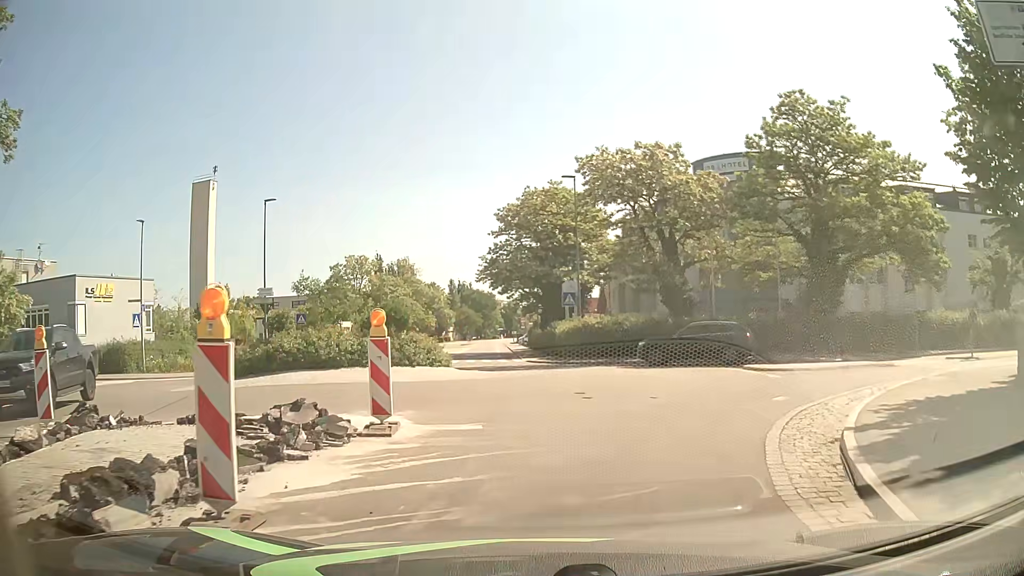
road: tertiary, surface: asphalt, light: Day
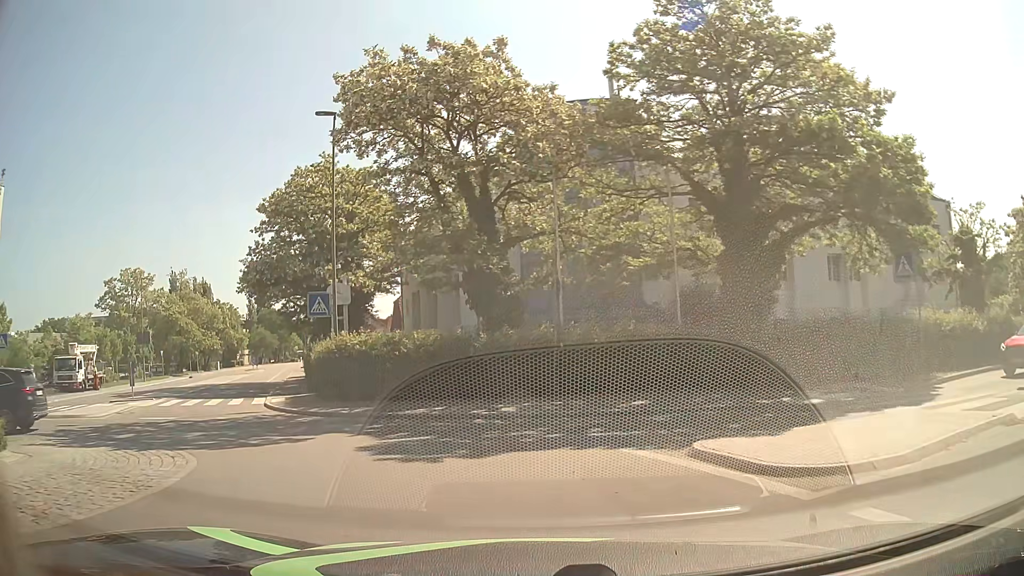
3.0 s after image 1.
(+2.2, +14.1) m; +16°
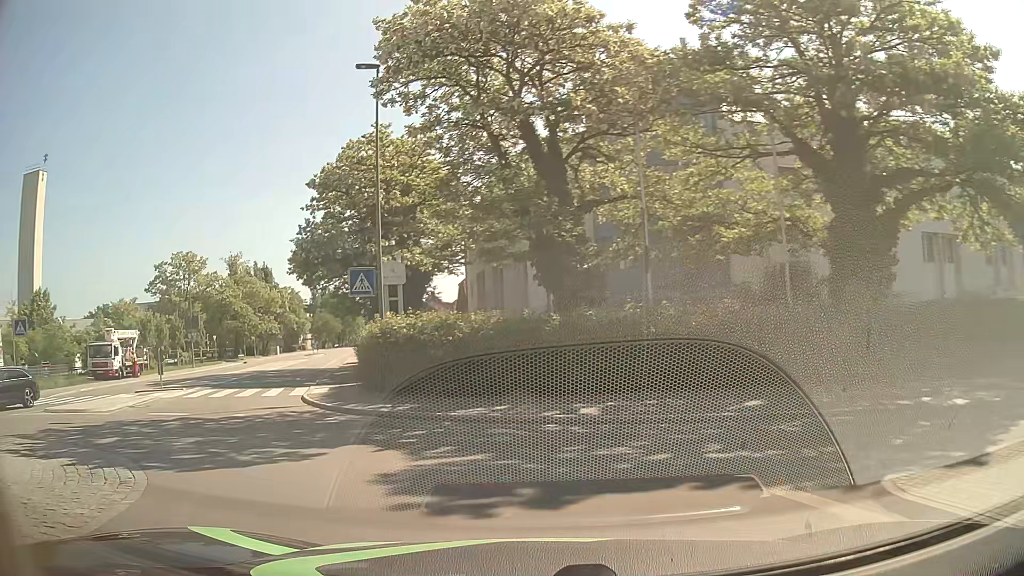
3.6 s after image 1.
(-0.1, +3.3) m; -6°
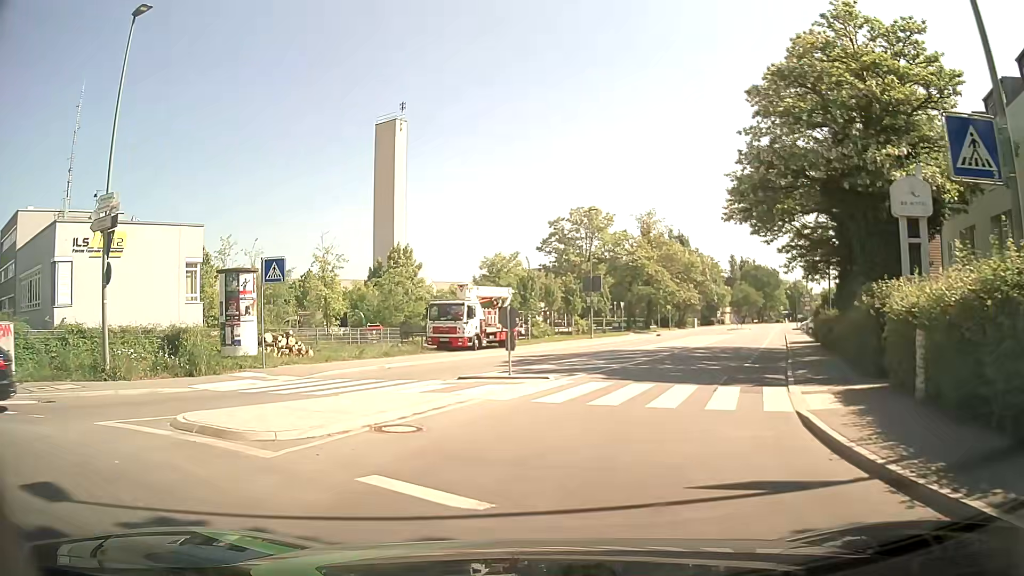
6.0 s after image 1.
(-4.7, +11.7) m; -36°
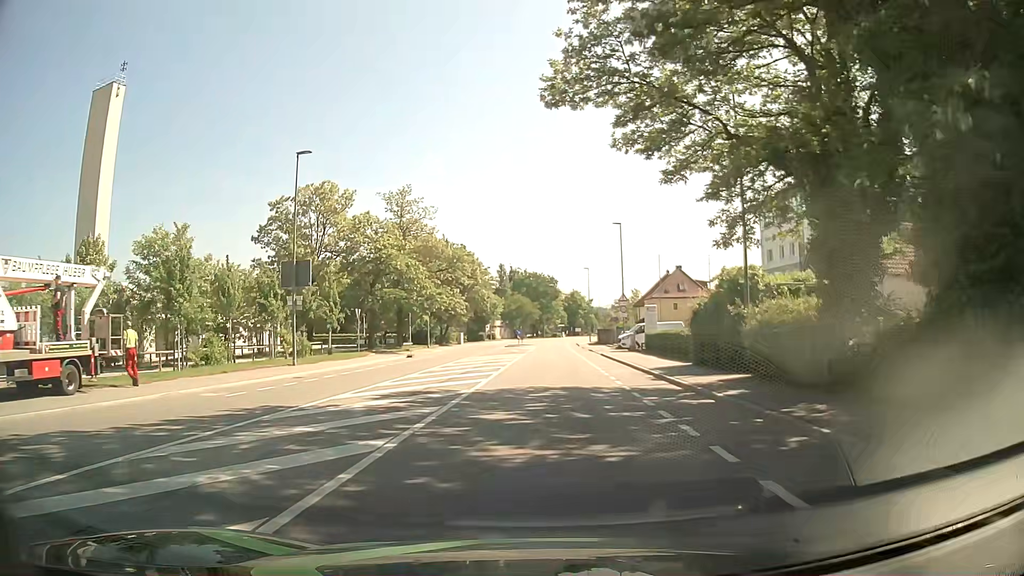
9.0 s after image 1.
(+4.5, +21.7) m; +20°
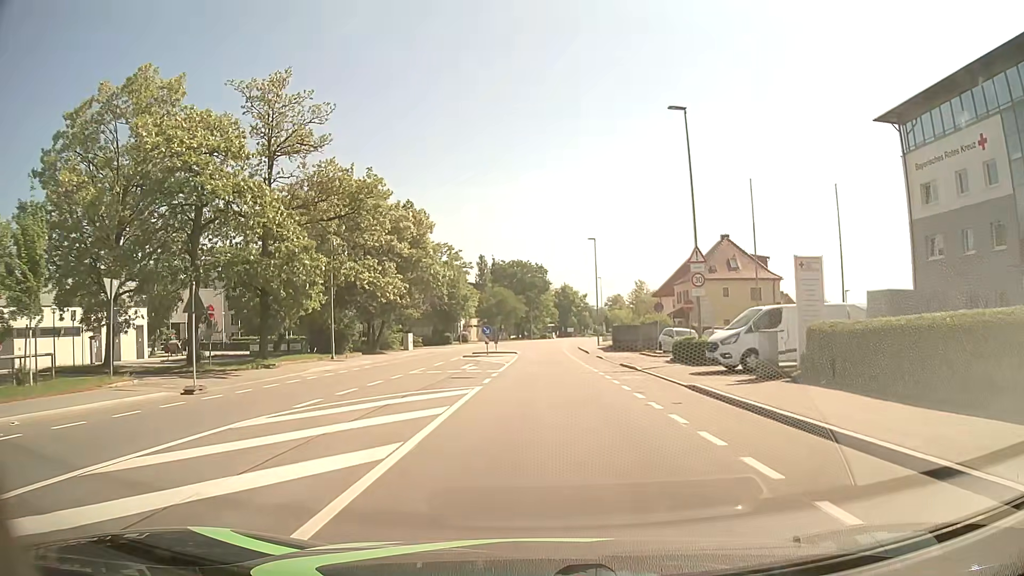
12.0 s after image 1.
(+0.5, +29.3) m; +2°
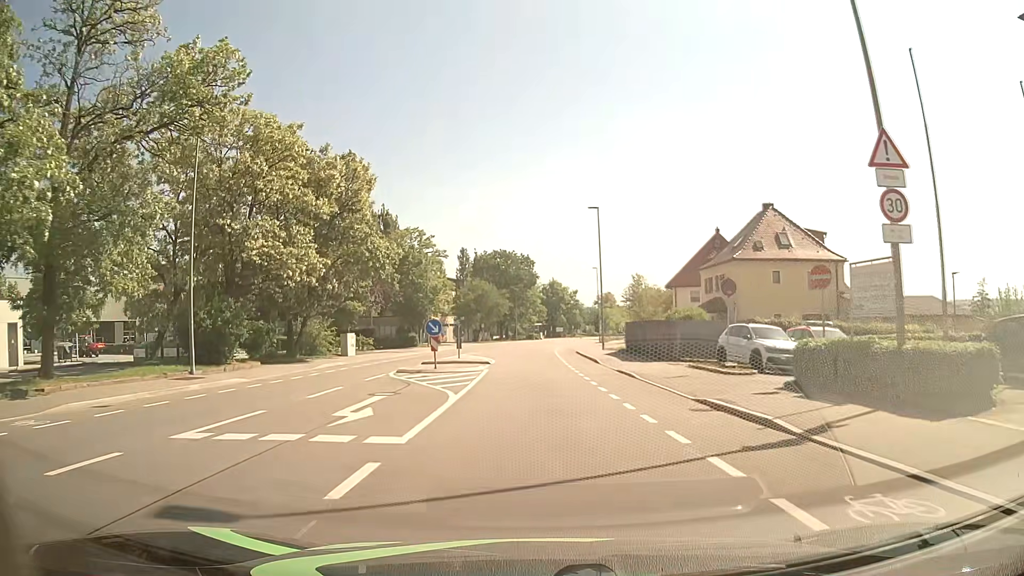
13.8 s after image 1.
(+0.1, +15.8) m; +1°
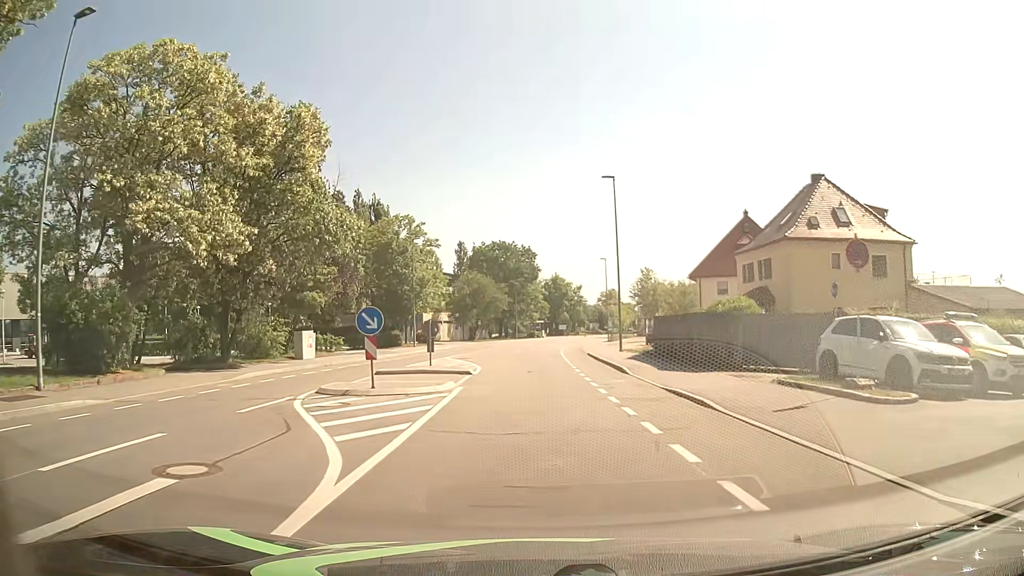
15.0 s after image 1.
(0.0, +9.1) m; -1°
(0, +10) (0, +20) (0, +30) (0, +40) (+1, +50) (+1, +60) (+2, +70) (+4, +80) (+6, +90) (+8, +99) m
